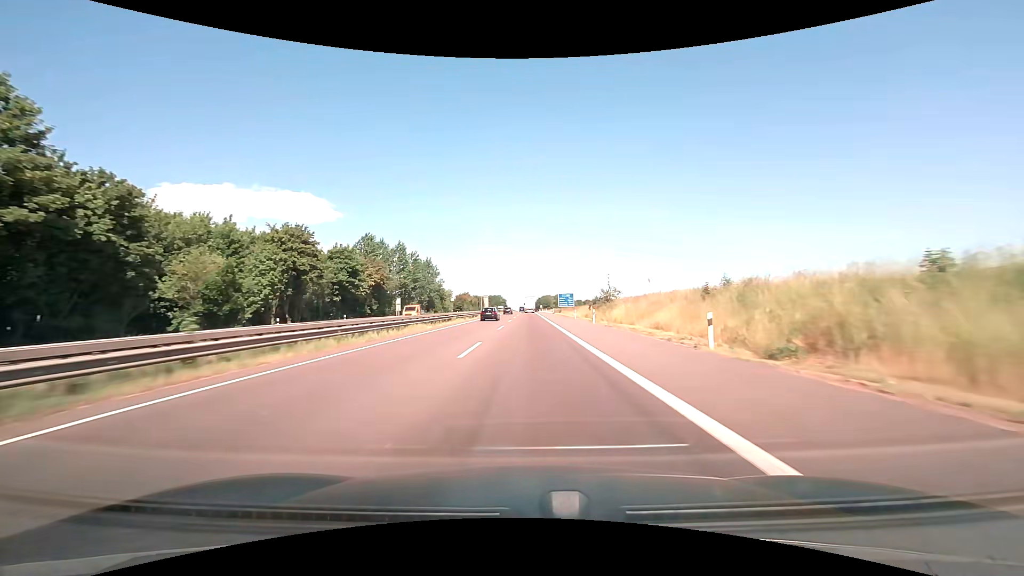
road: motorway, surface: asphalt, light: Day
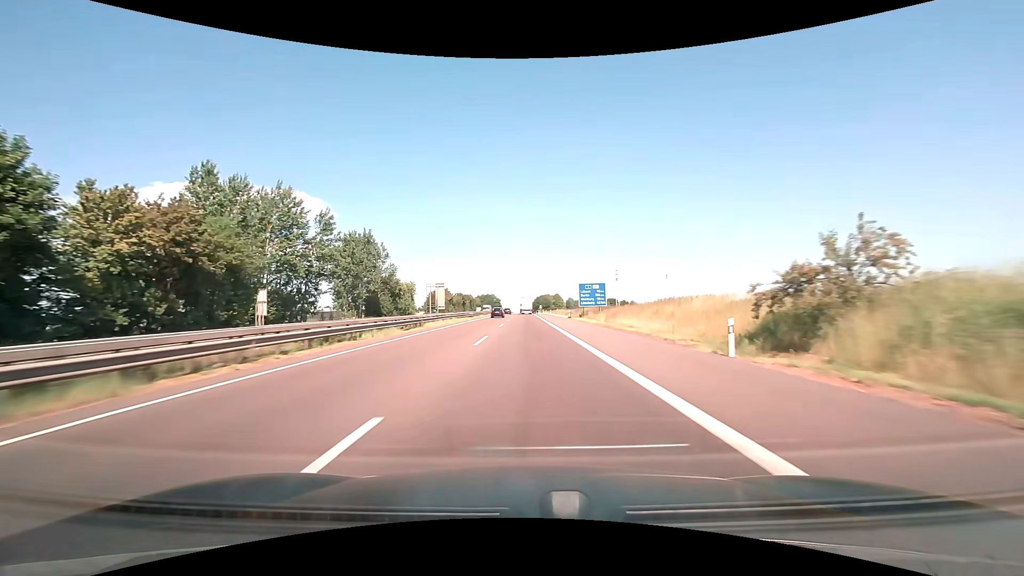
(+0.3, +49.2) m; +1°
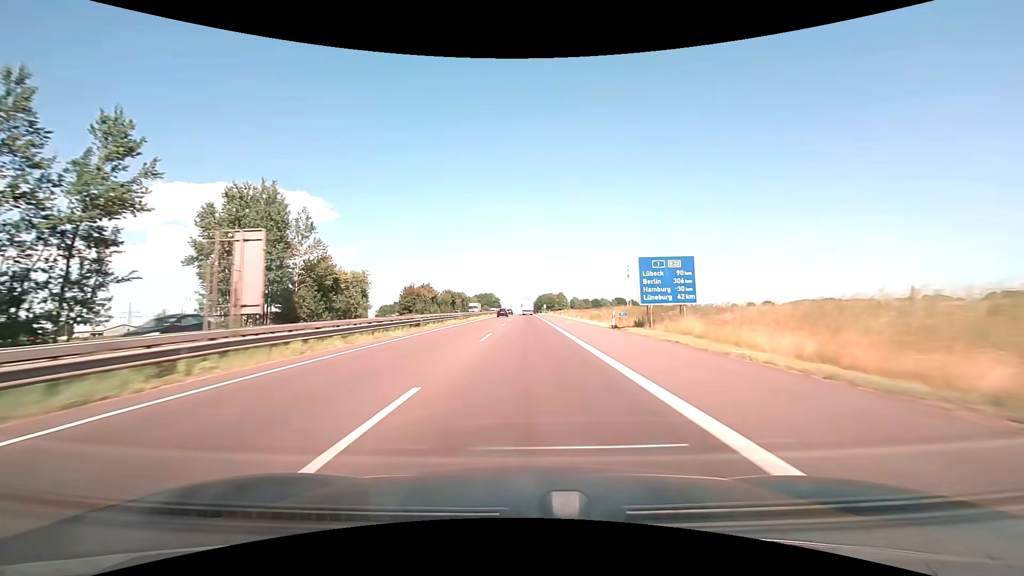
(0.0, +33.5) m; 0°
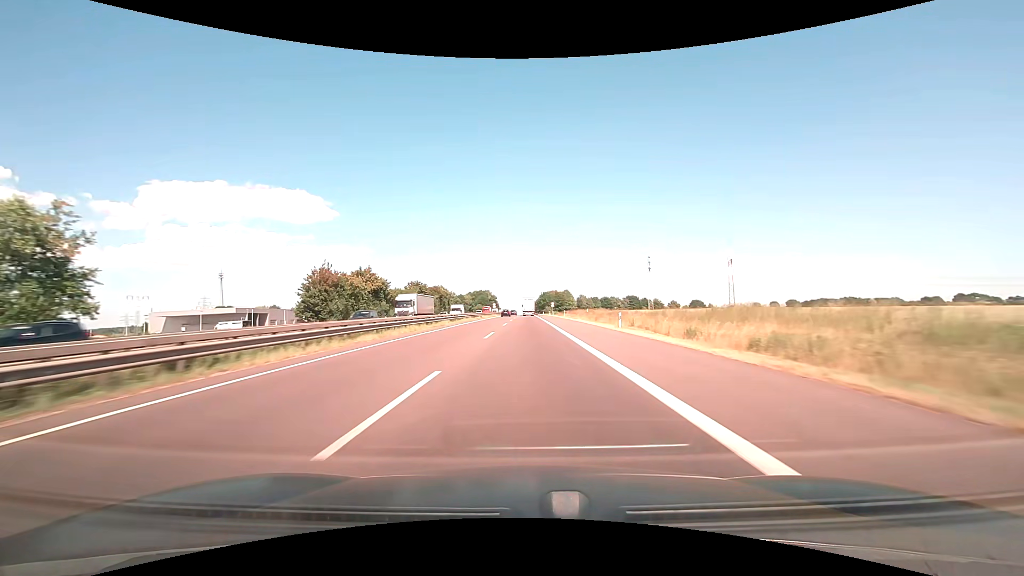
(+0.2, +51.5) m; 0°
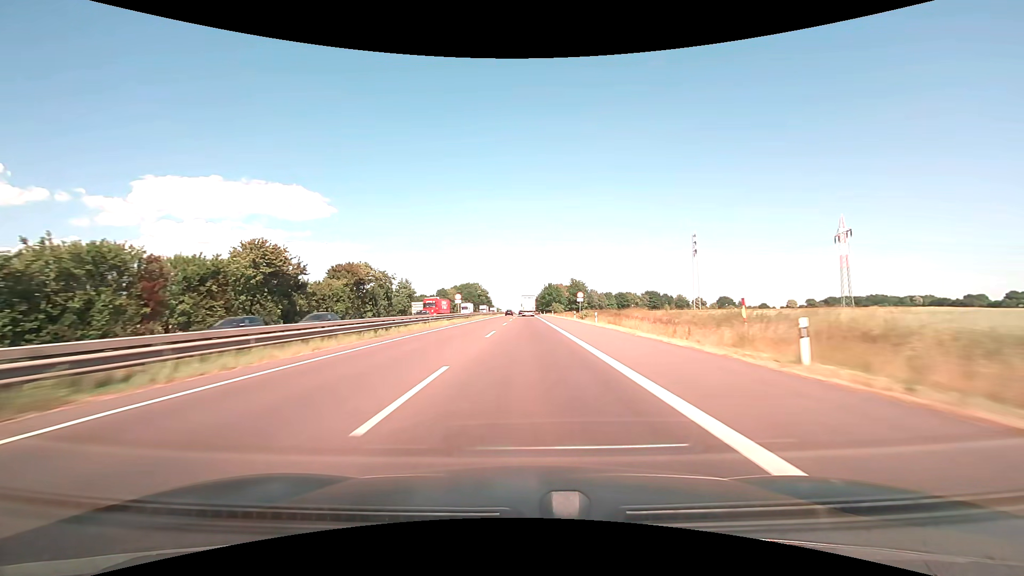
(+0.1, +70.8) m; 0°
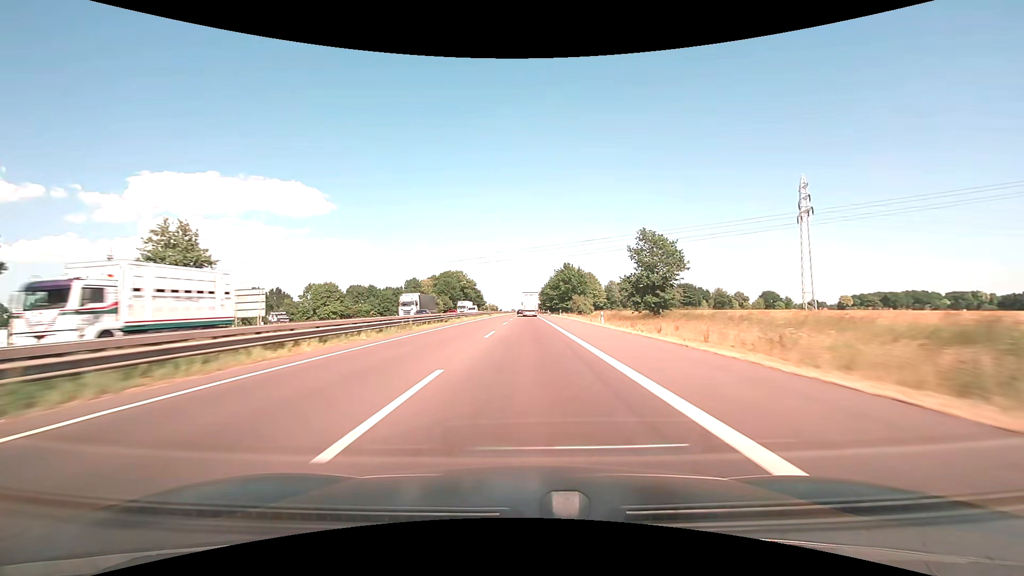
(0.0, +73.0) m; 0°
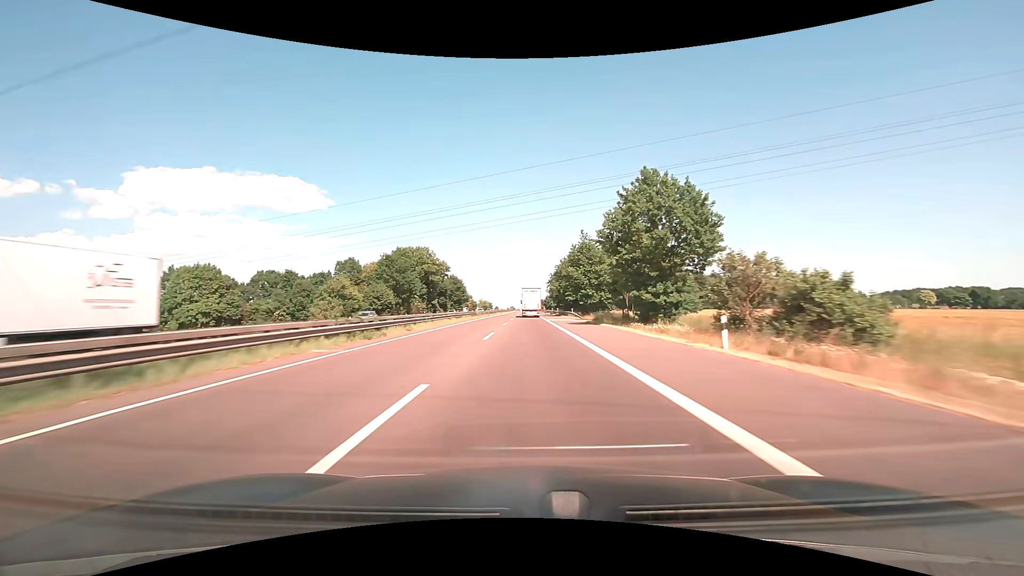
(-0.1, +74.0) m; 0°
